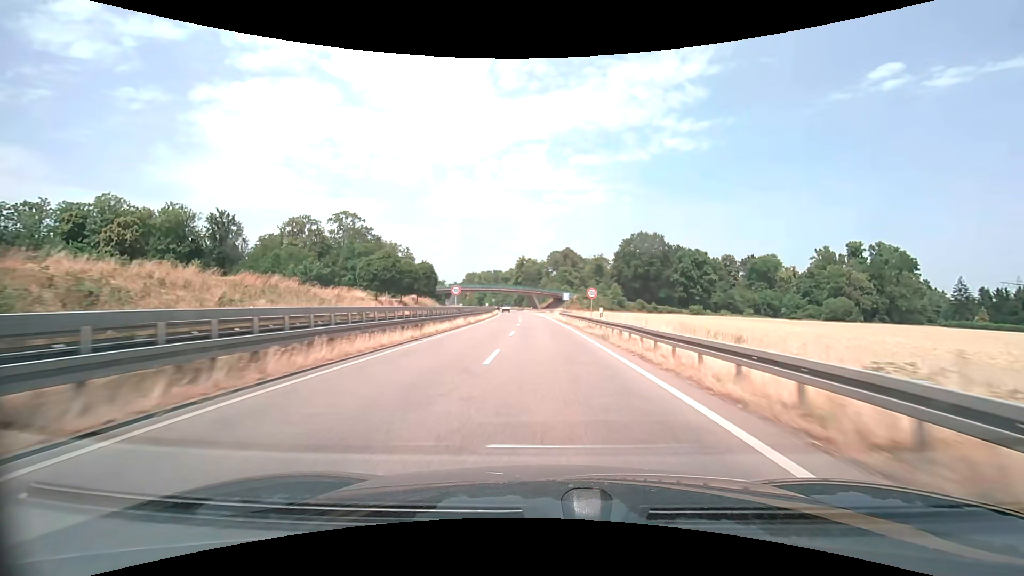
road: trunk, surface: asphalt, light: Day
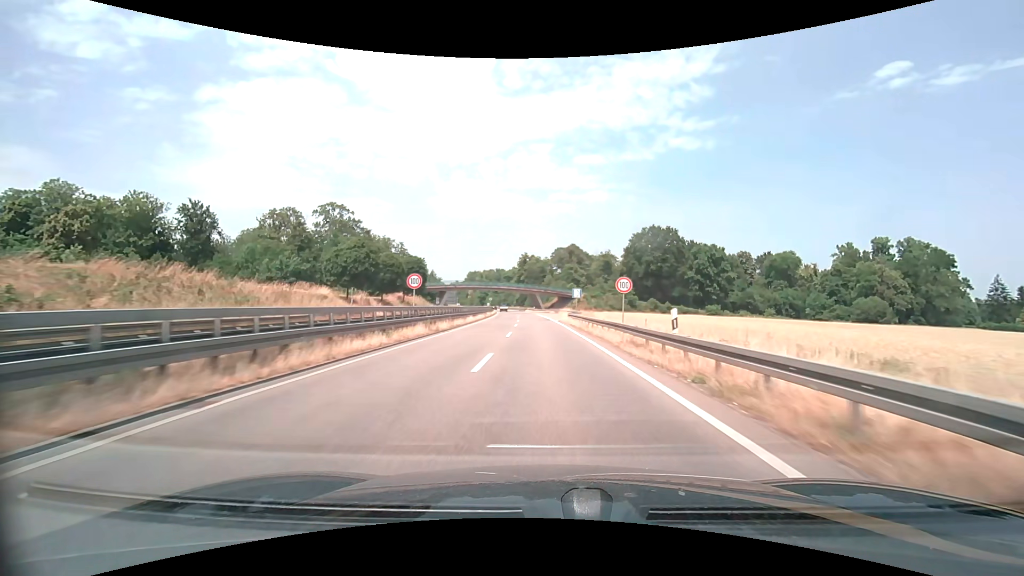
(-0.1, +13.2) m; -1°
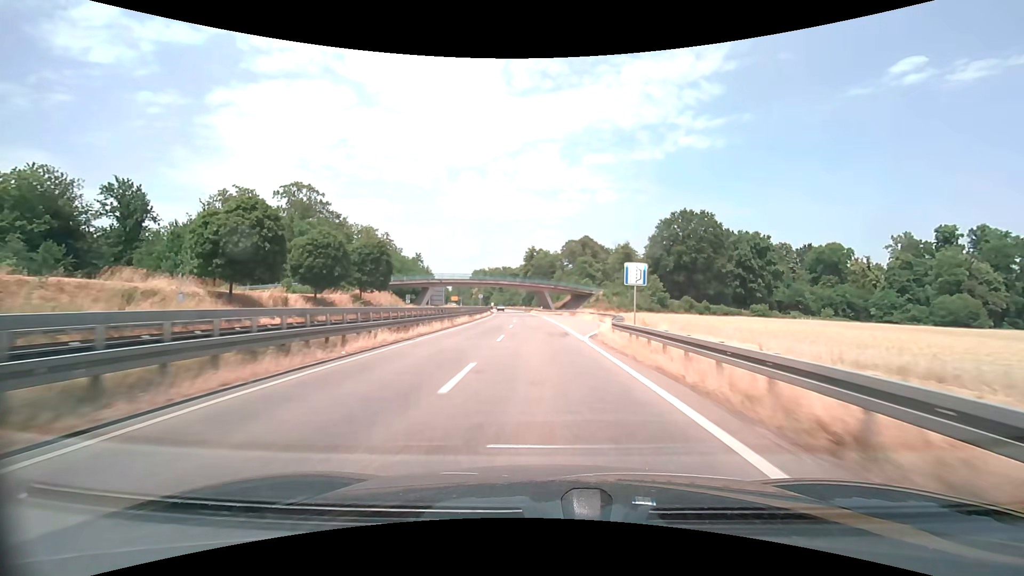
(-0.2, +26.5) m; -1°
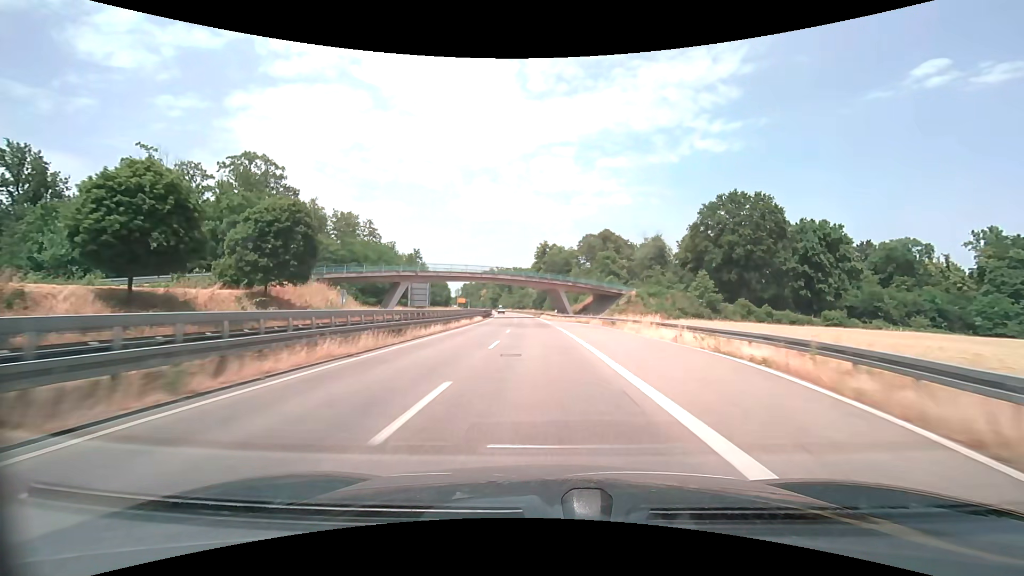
(-0.3, +26.5) m; -2°
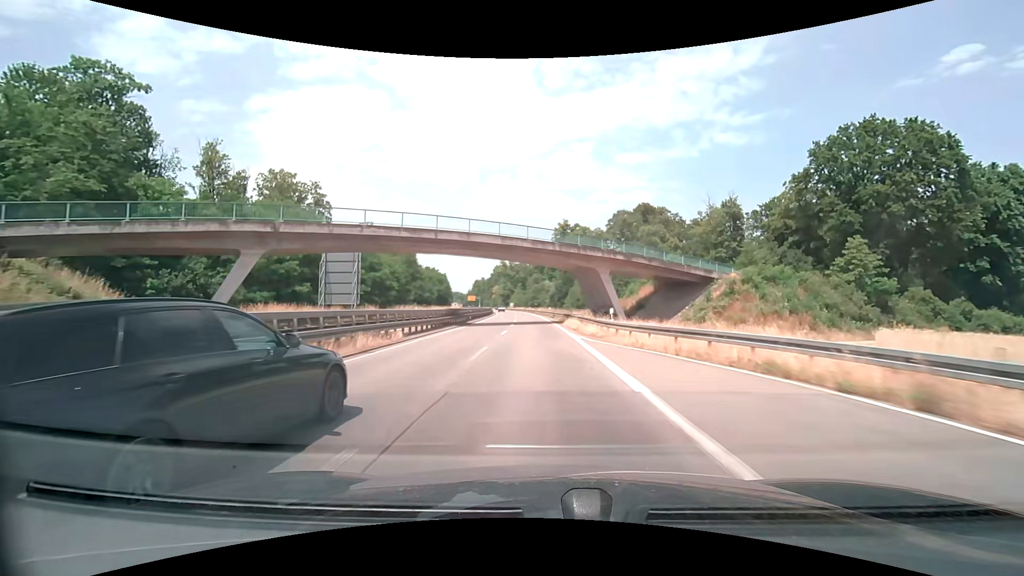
(-0.6, +39.7) m; -2°
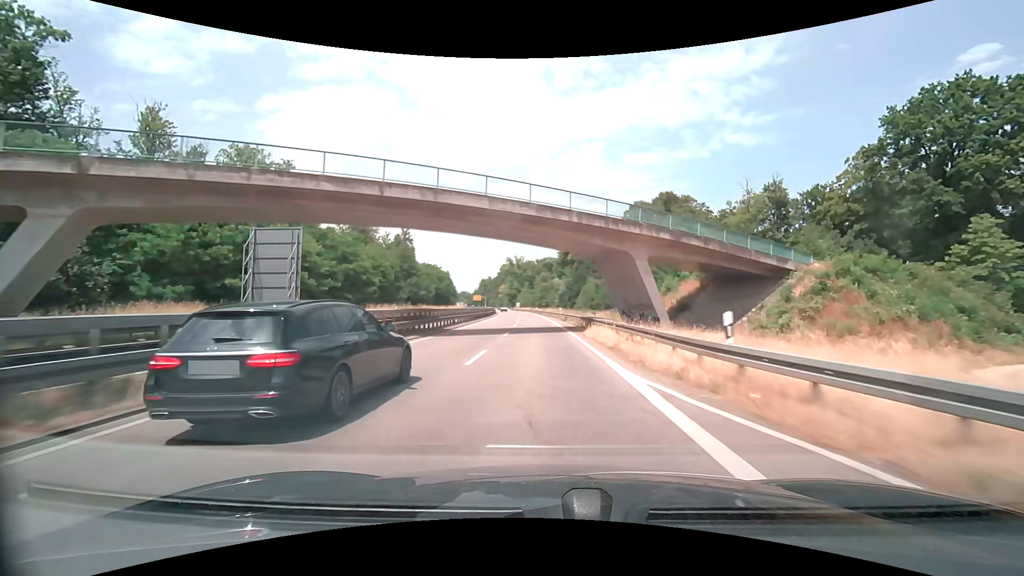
(-0.1, +13.2) m; -1°
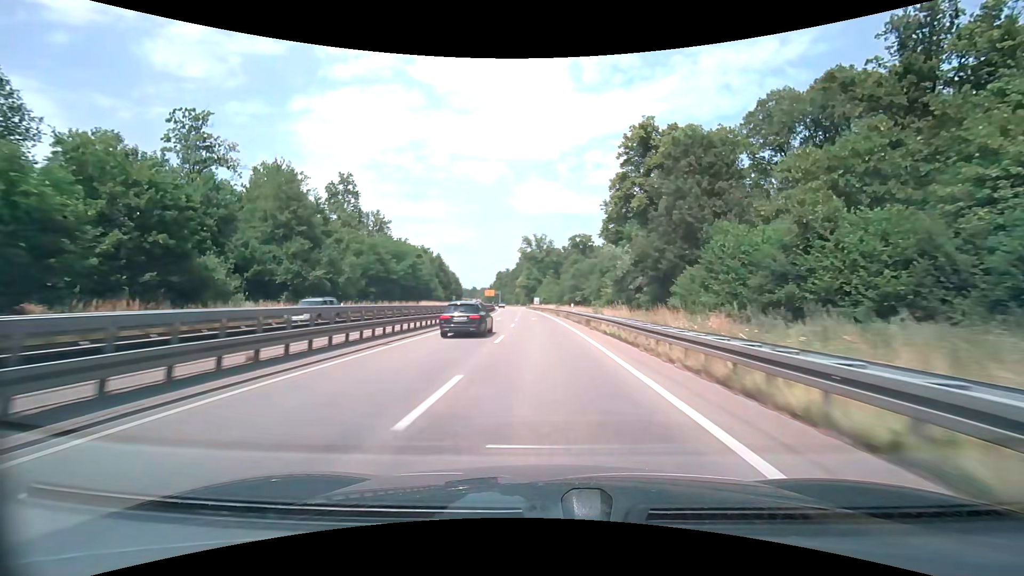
(-1.7, +65.6) m; -3°
(0, +10) (0, +20) (0, +30) (-1, +40) (-1, +50) (-1, +60) (-2, +70) (-2, +80) (-3, +90) (-4, +100) m
